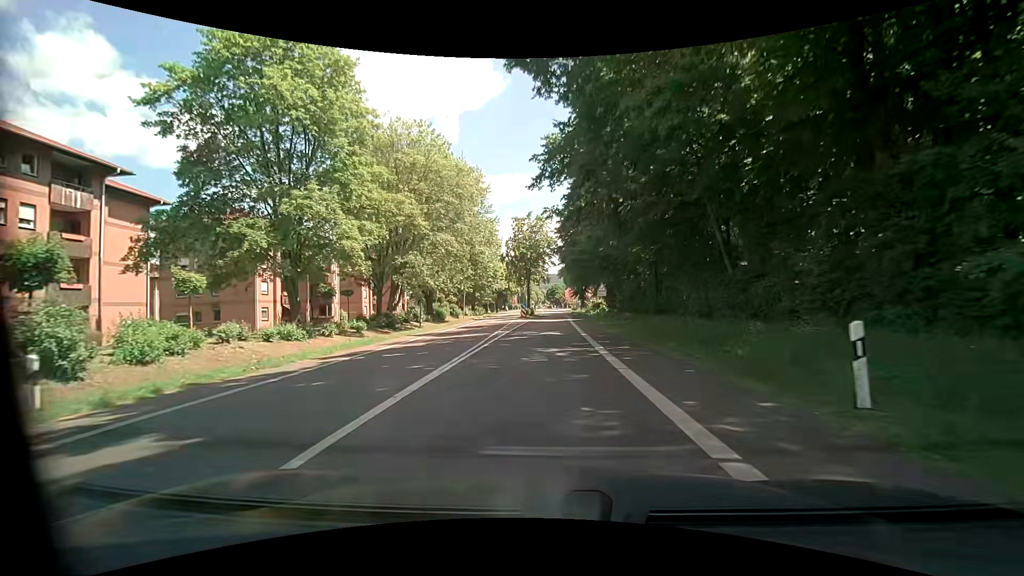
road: tertiary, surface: asphalt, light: Day
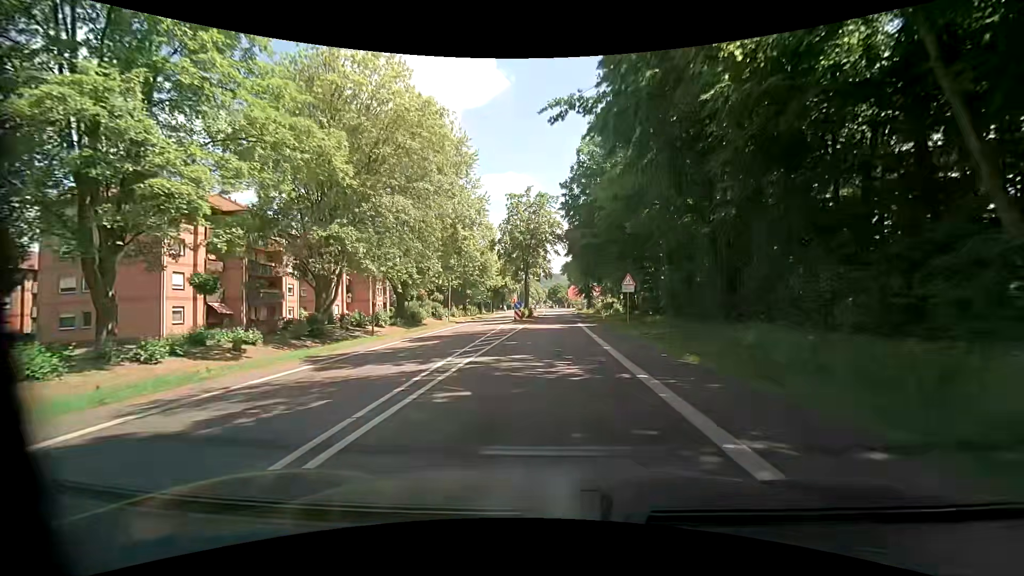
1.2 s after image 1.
(0.0, +13.3) m; 0°
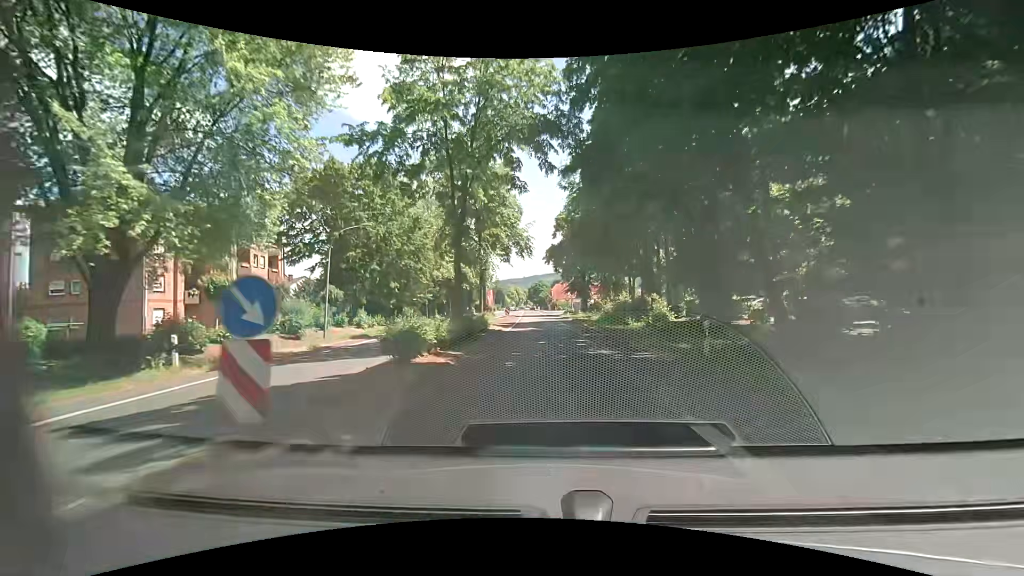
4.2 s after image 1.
(+0.7, +32.4) m; +3°
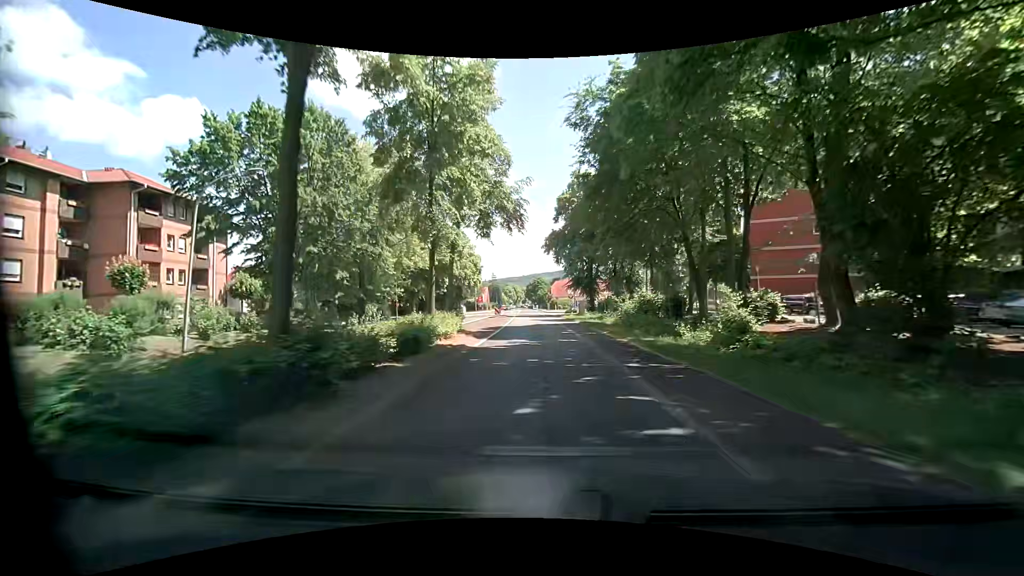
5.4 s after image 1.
(-0.1, +12.7) m; -1°
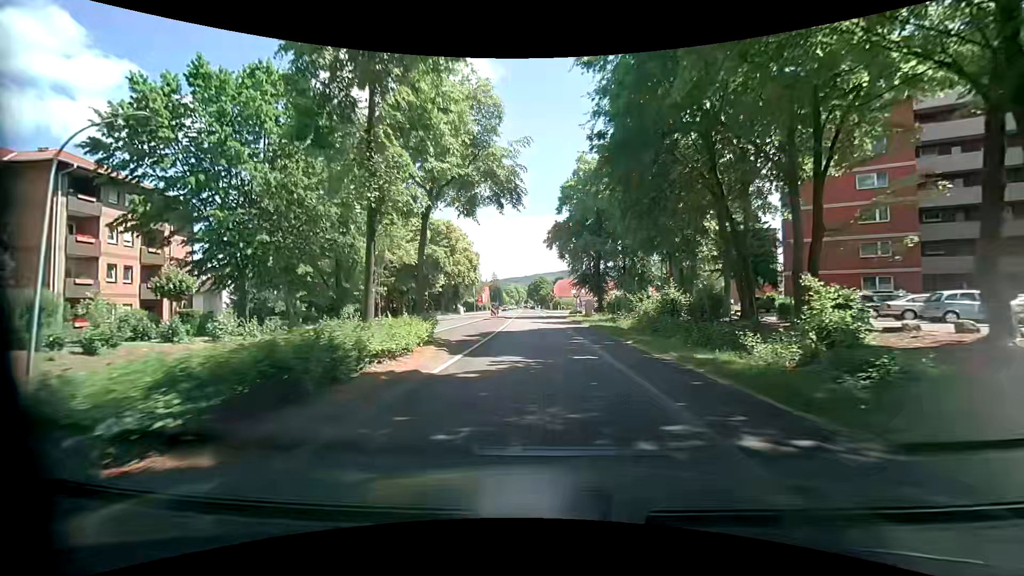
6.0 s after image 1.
(+0.1, +6.2) m; +1°
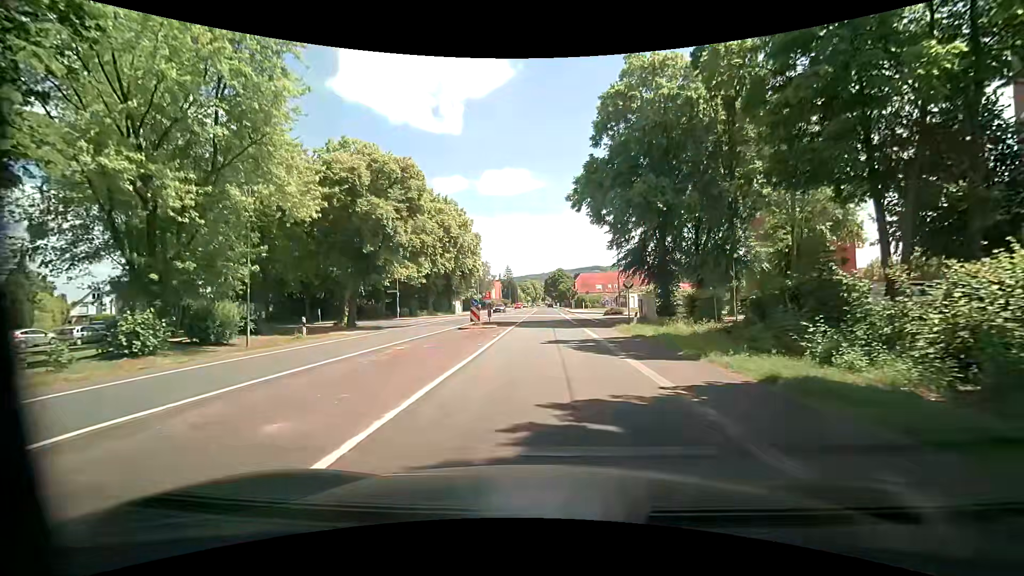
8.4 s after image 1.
(-0.5, +23.0) m; -2°
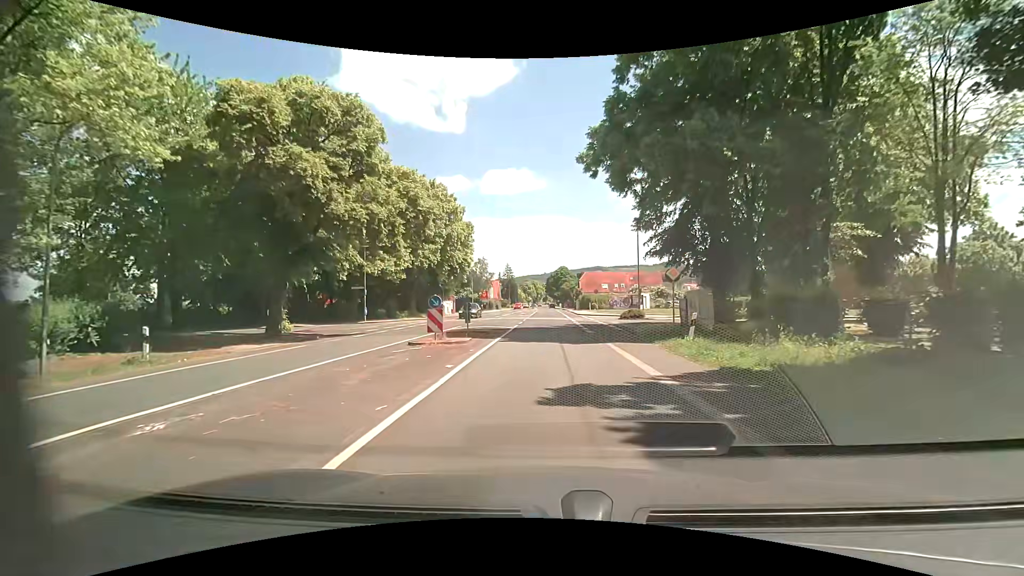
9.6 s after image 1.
(-0.1, +9.7) m; -1°
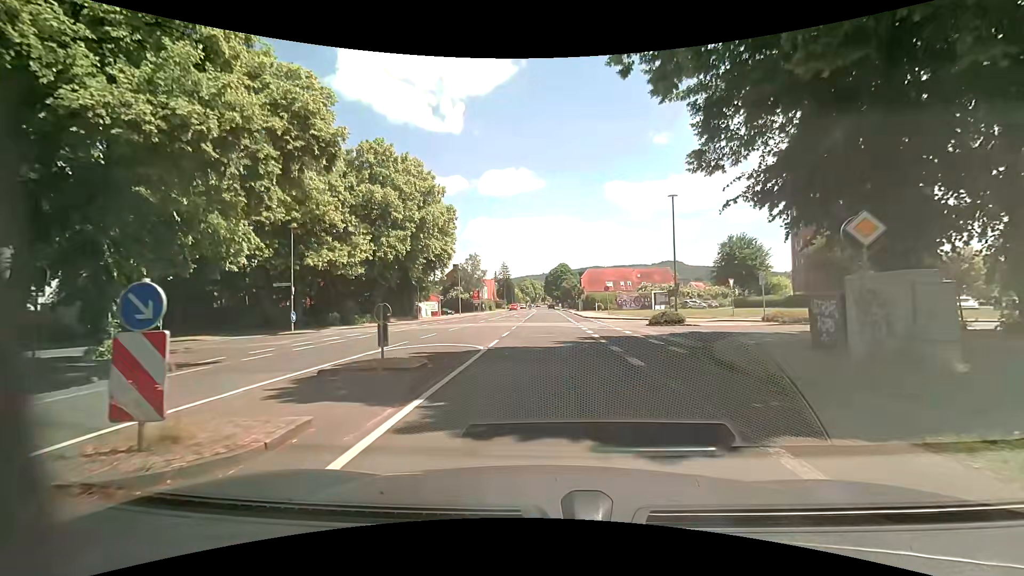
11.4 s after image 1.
(0.0, +11.6) m; -1°
(0, +10) (+3, +20) (+11, +26) (+20, +28) (+30, +29) (+40, +30) (+47, +36) (+53, +45) (+59, +53) (+65, +61) m
